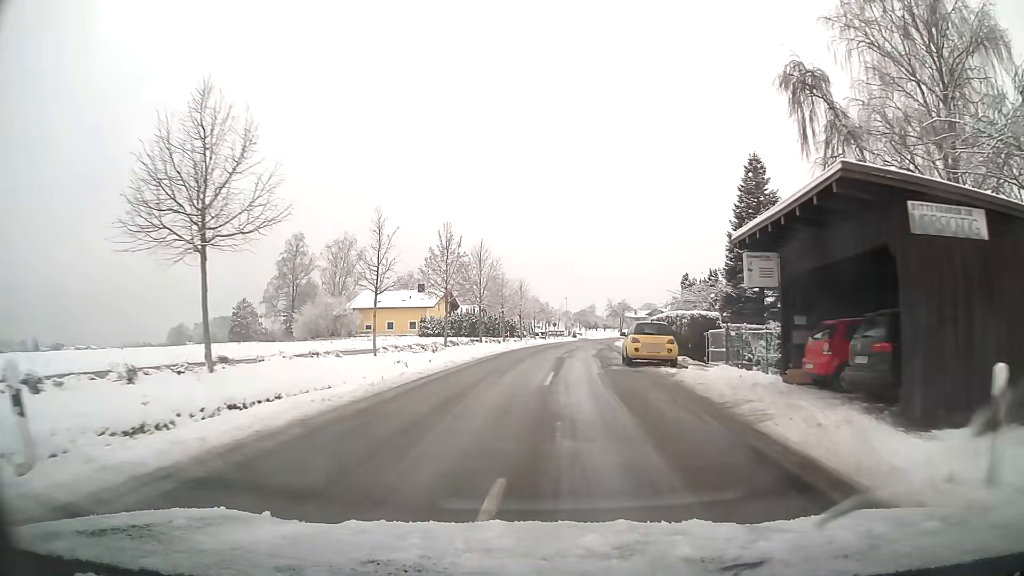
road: tertiary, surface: asphalt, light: Day
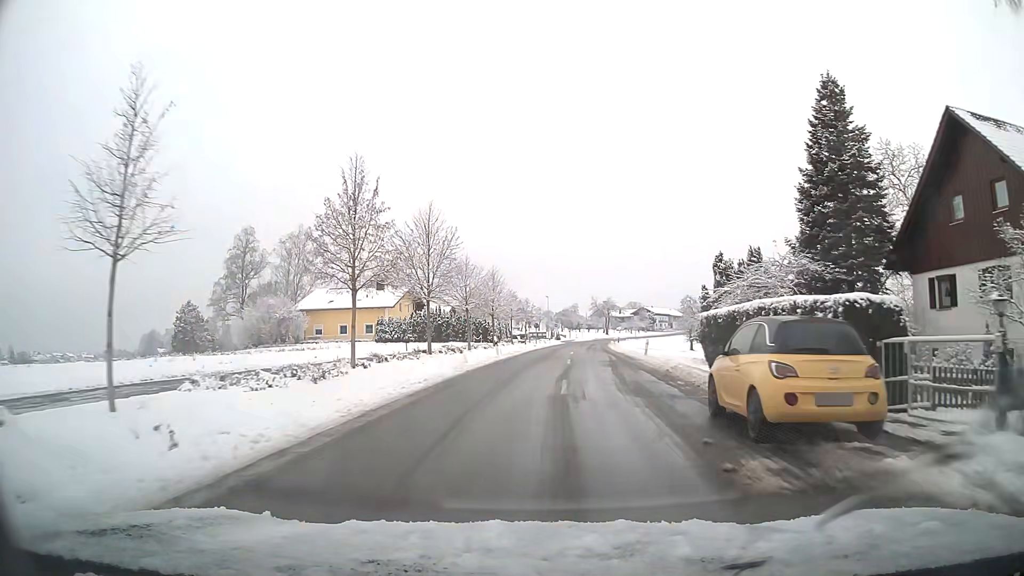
(+0.2, +14.6) m; +2°
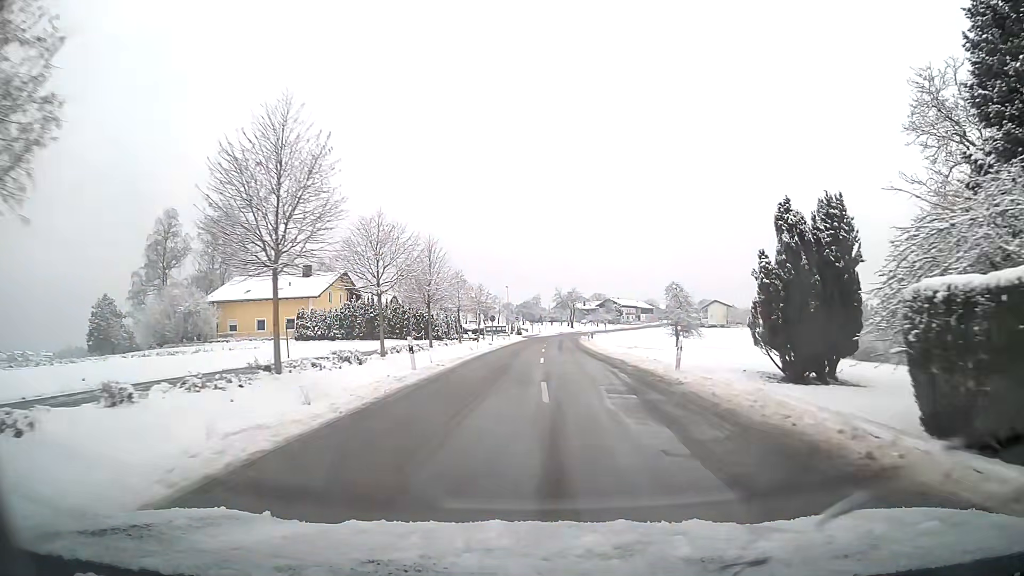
(+0.4, +14.9) m; +4°
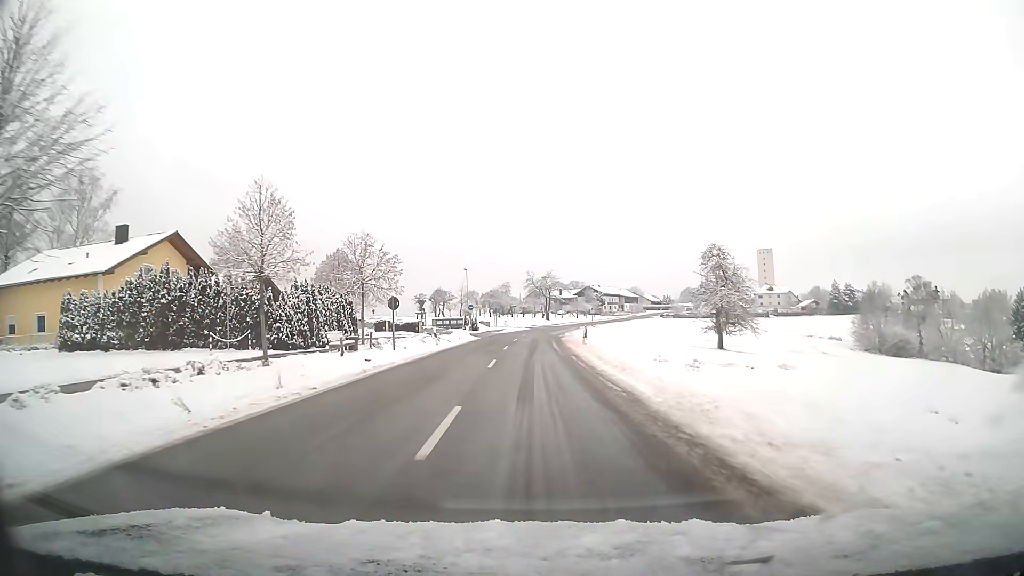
(+0.9, +30.9) m; +1°
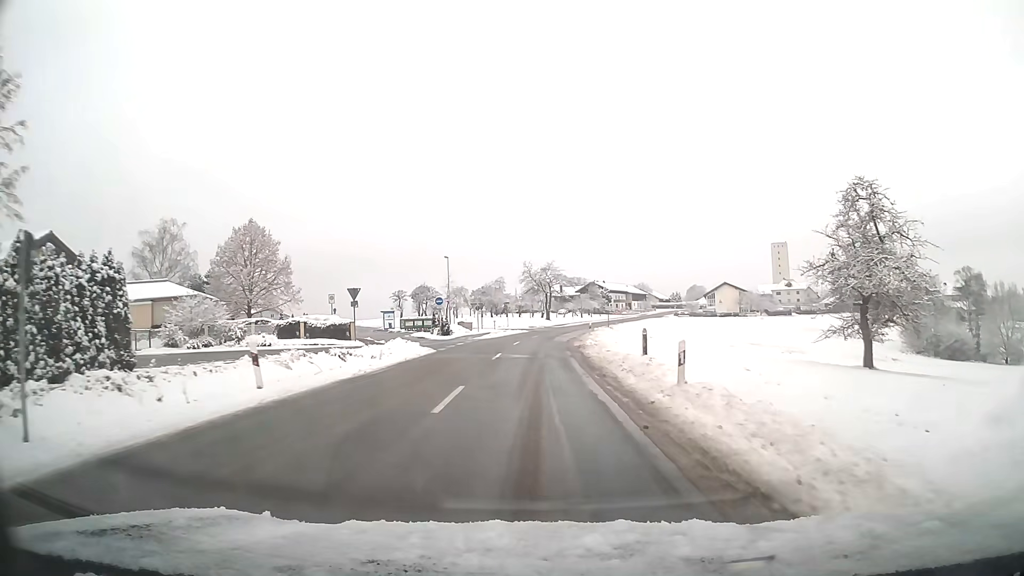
(0.0, +23.7) m; +1°
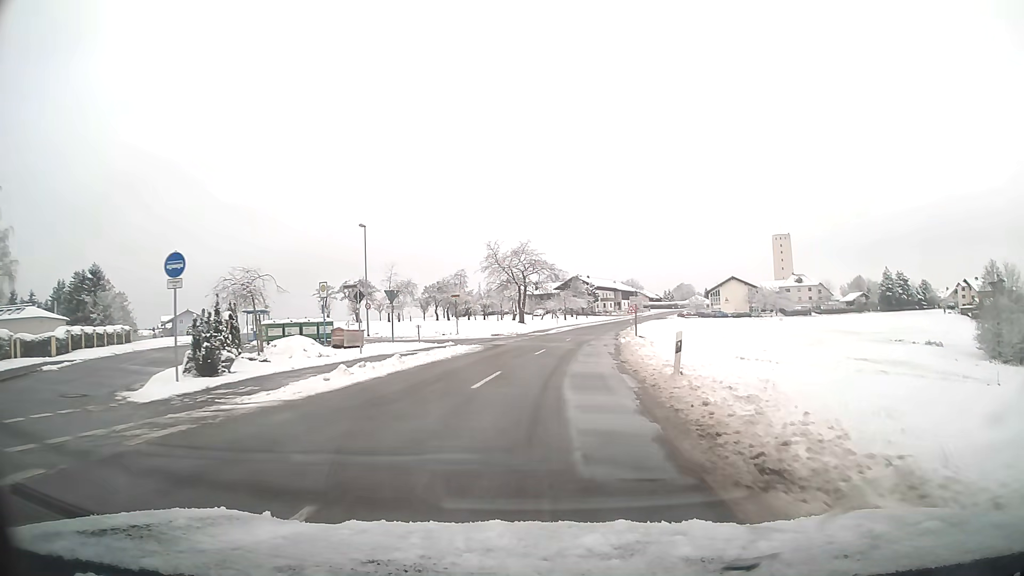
(+0.4, +35.3) m; +3°
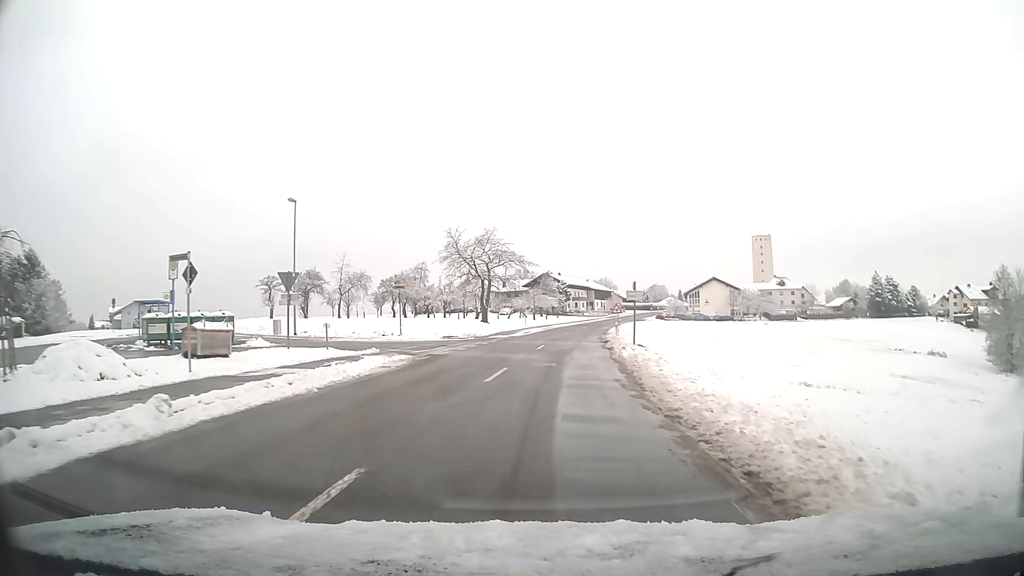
(+0.3, +11.2) m; +3°
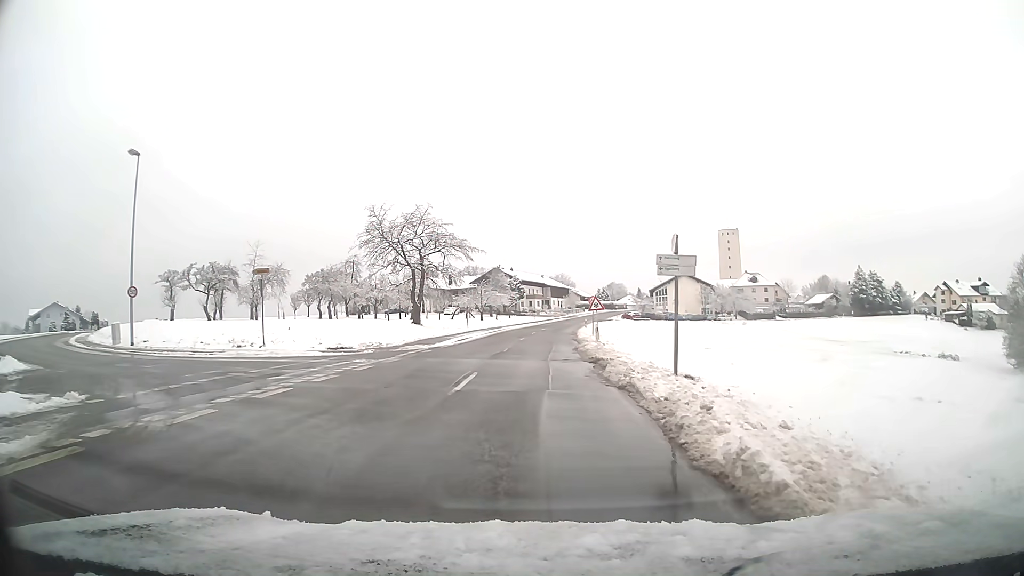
(+0.5, +16.4) m; +4°
